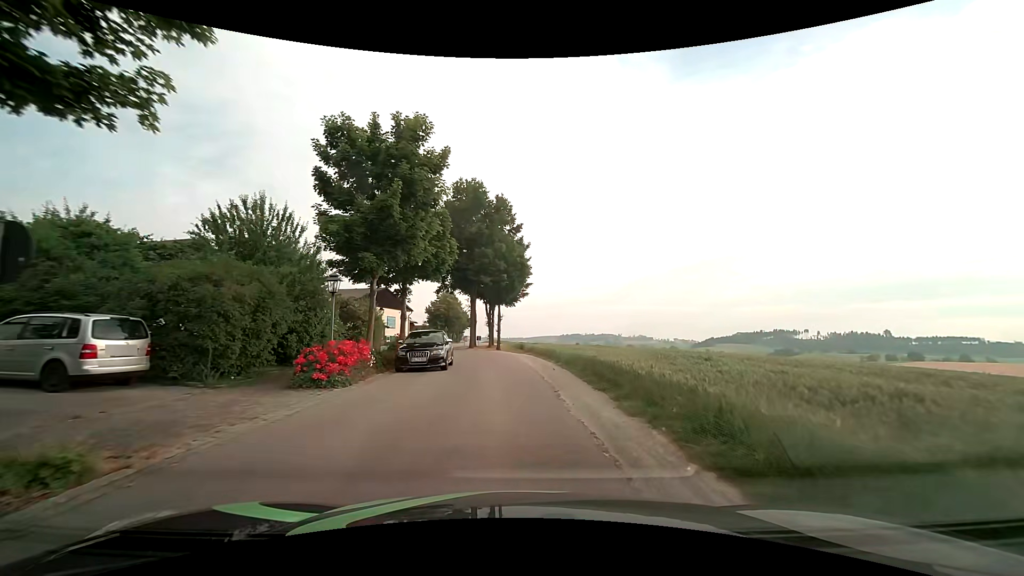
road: tertiary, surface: asphalt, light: Day
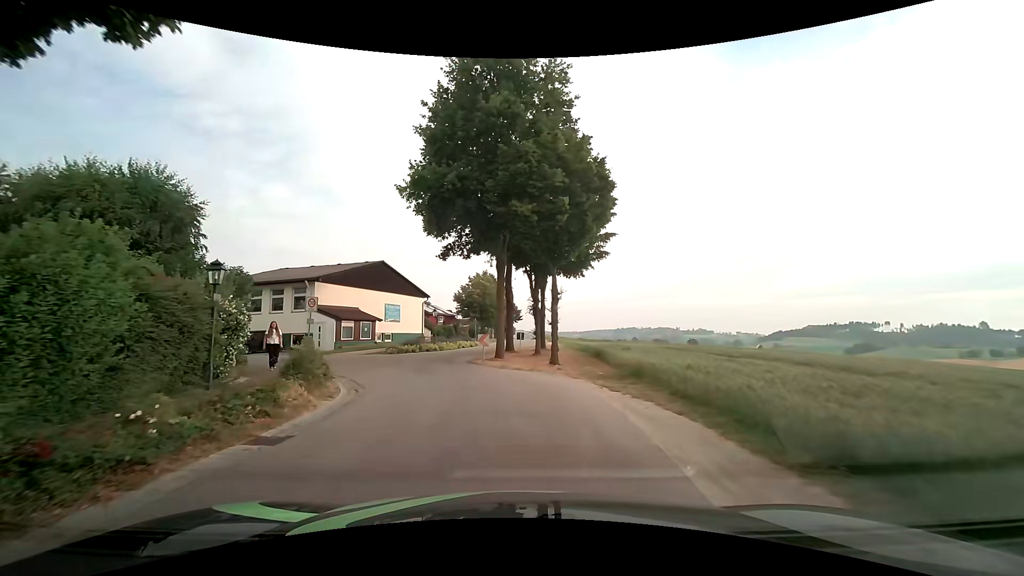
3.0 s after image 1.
(-0.7, +22.6) m; -6°
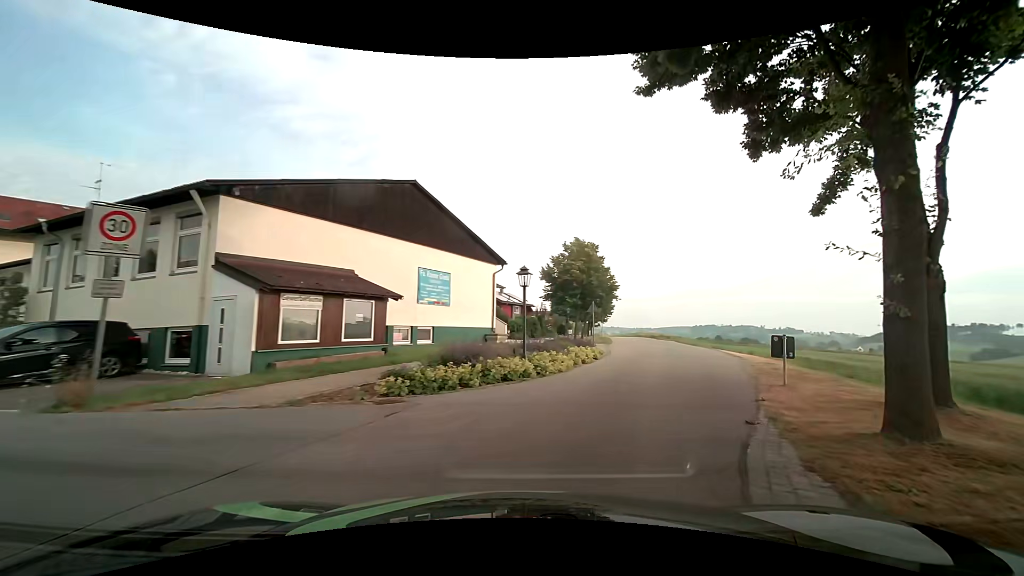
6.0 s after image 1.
(-4.0, +22.2) m; -9°
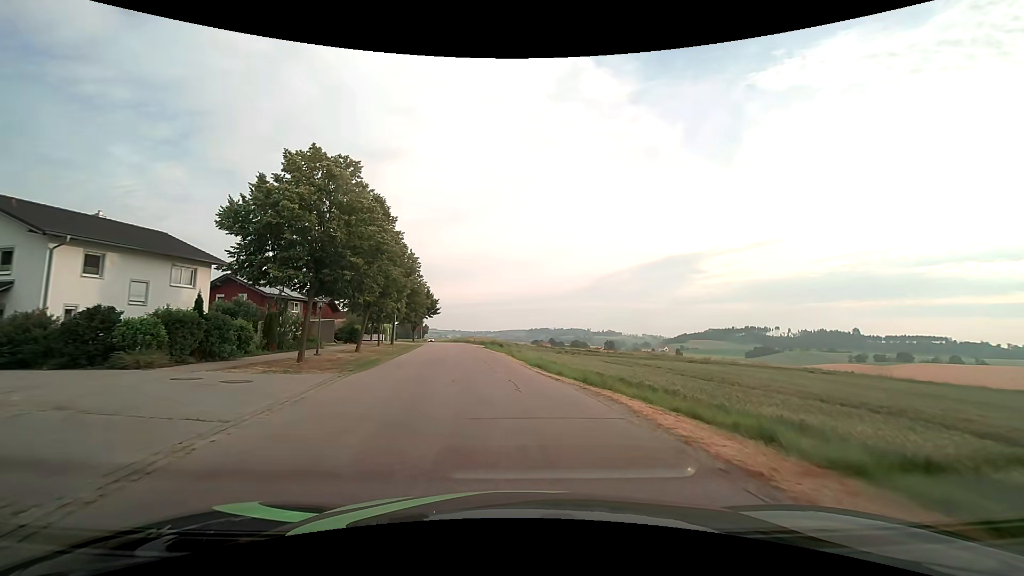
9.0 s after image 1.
(+6.3, +21.2) m; +18°
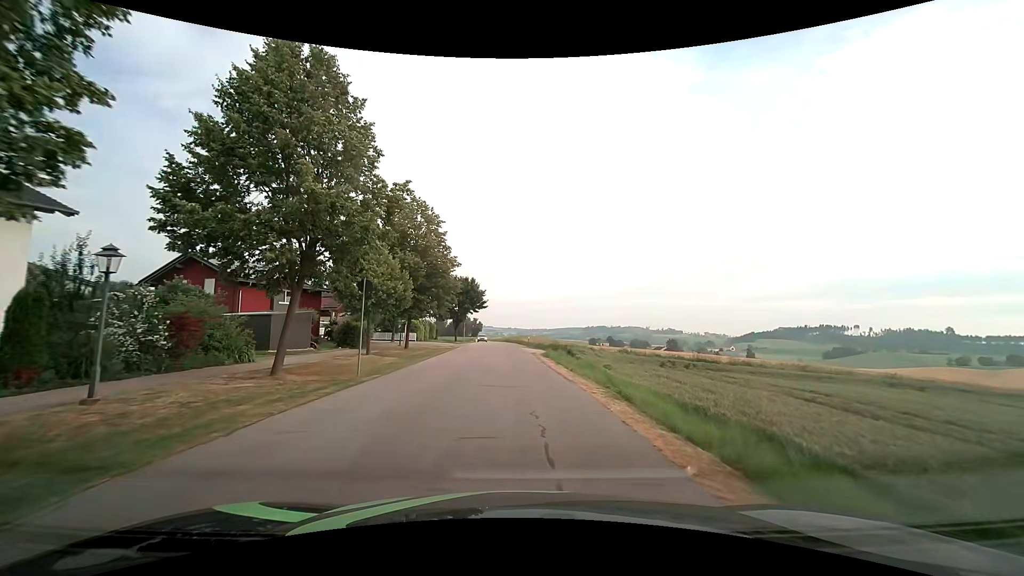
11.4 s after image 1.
(-1.1, +17.9) m; -6°
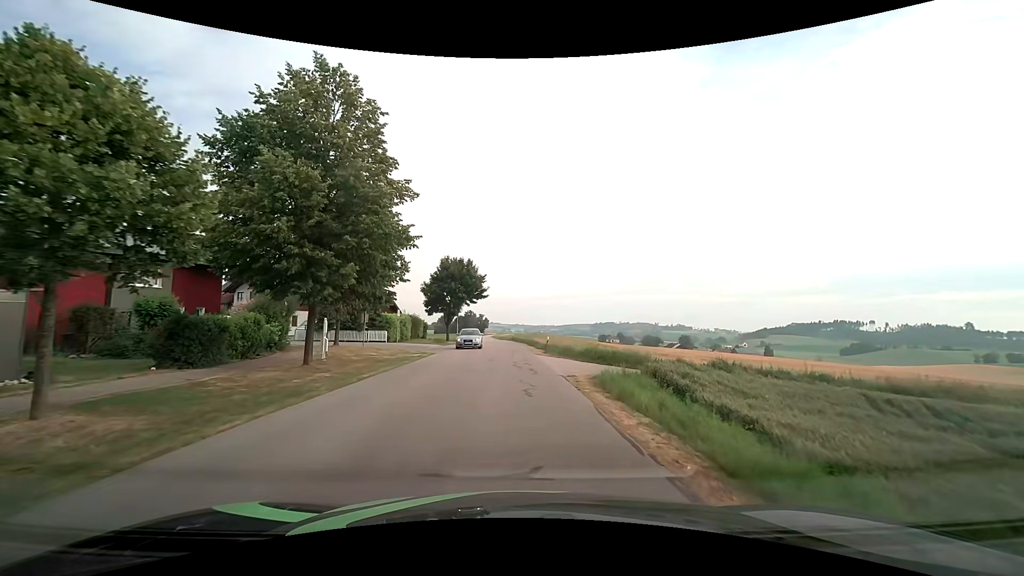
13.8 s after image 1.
(-0.3, +18.2) m; -1°
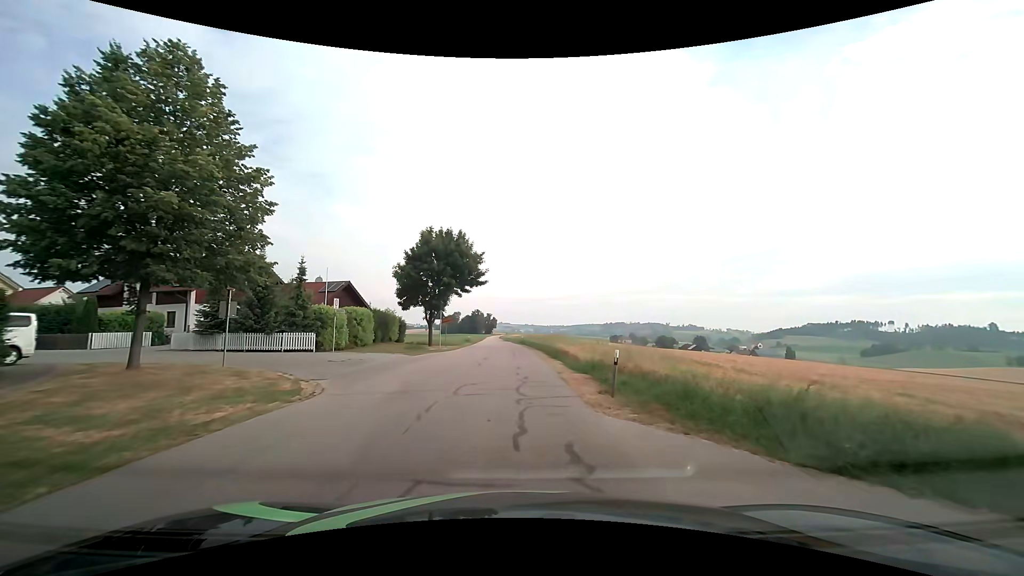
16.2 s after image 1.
(-0.2, +18.2) m; -1°
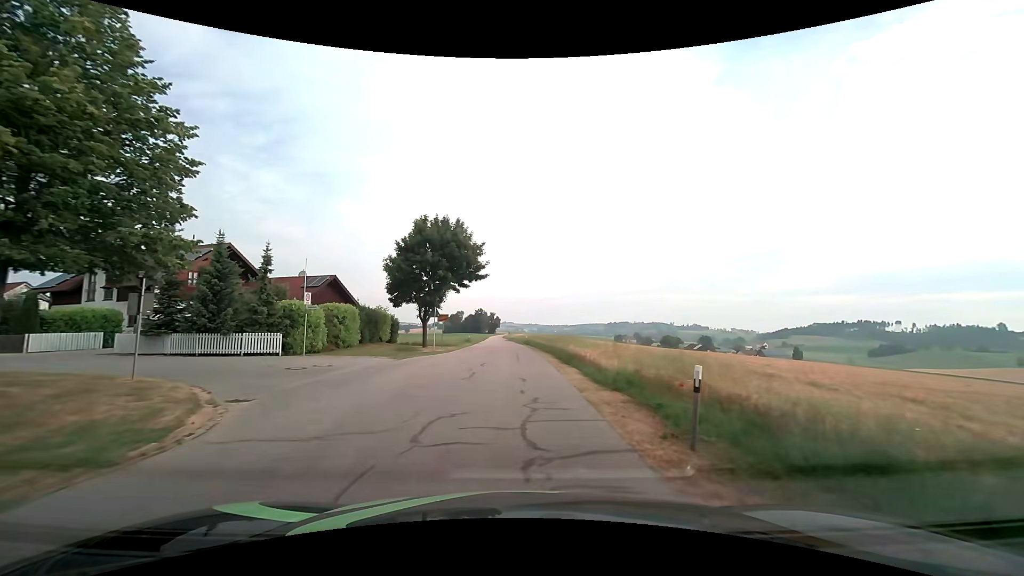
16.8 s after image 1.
(0.0, +4.5) m; -1°
(0, +10) (0, +20) (0, +30) (-1, +40) (-1, +50) (-1, +60) (-2, +70) (-2, +80) (-2, +90) (-3, +100) m
